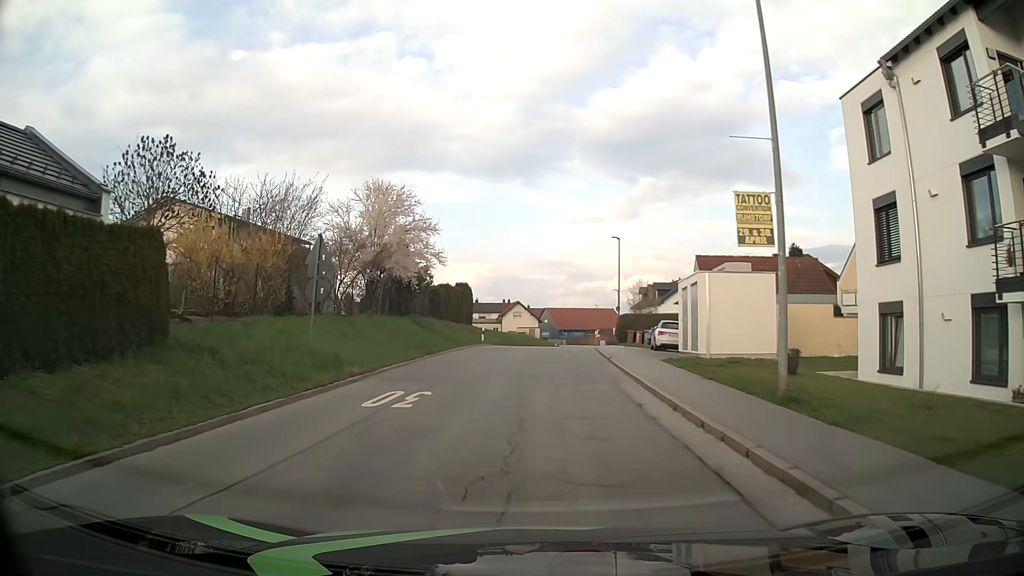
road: tertiary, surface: asphalt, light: Day
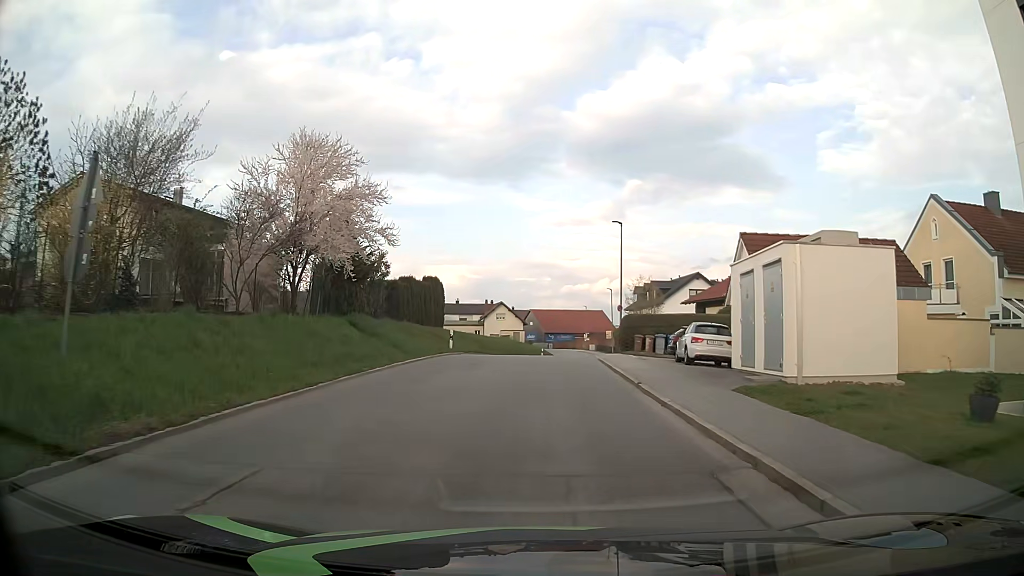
(+0.1, +8.9) m; +1°
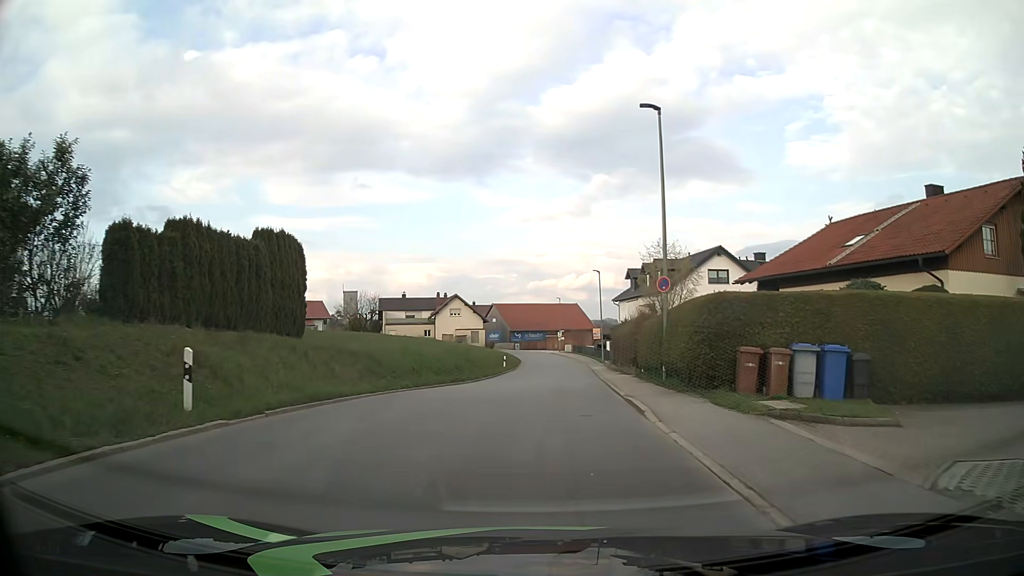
(+0.8, +22.2) m; +3°
(0, +10) (0, +20) (+1, +30) (+2, +40) (+2, +50) (+2, +60) (+3, +70) (+2, +80) (+1, +90) (0, +100) m
